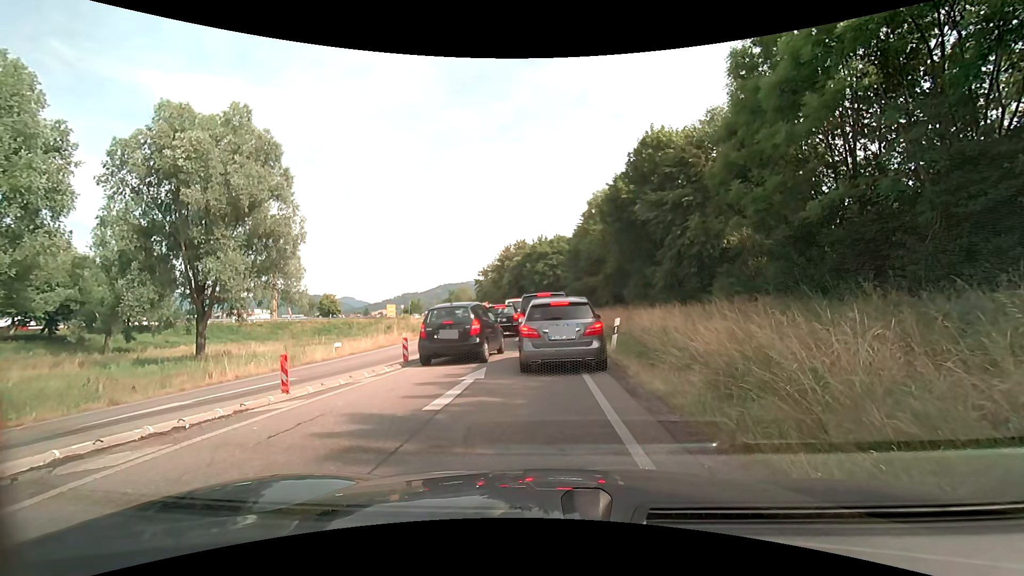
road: trunk_link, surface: asphalt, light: Day
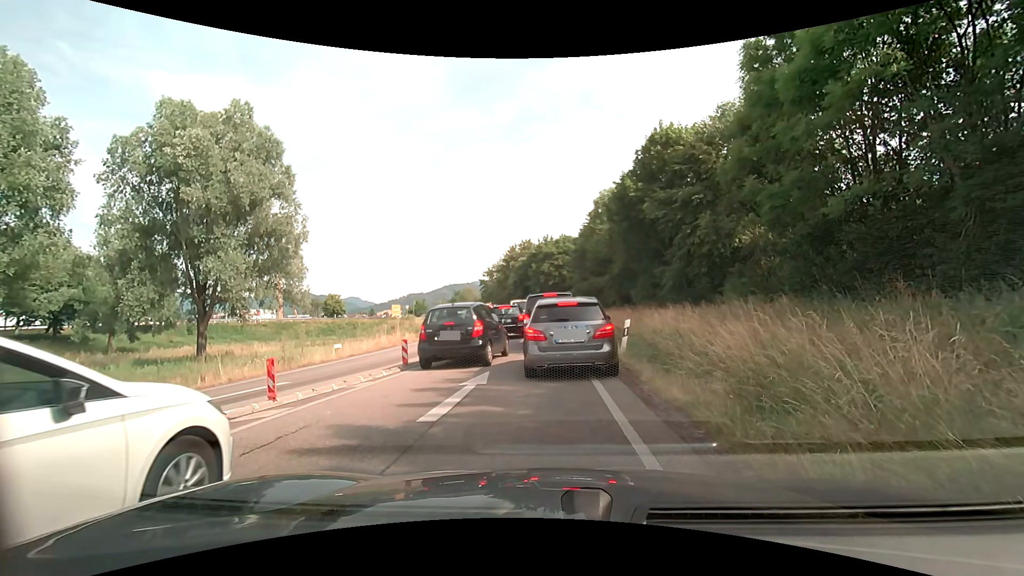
(0.0, +0.7) m; 0°
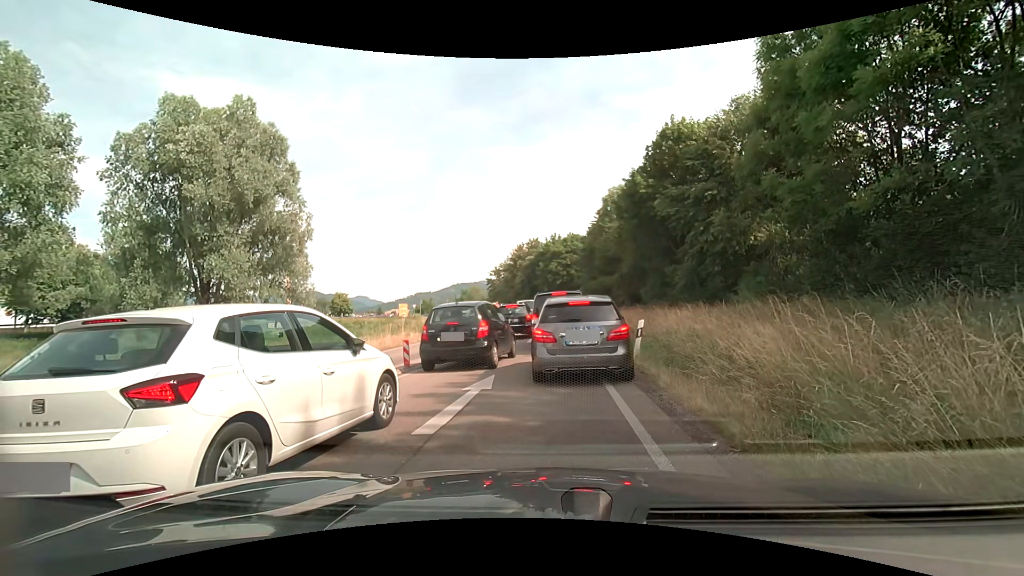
(0.0, +0.7) m; 0°
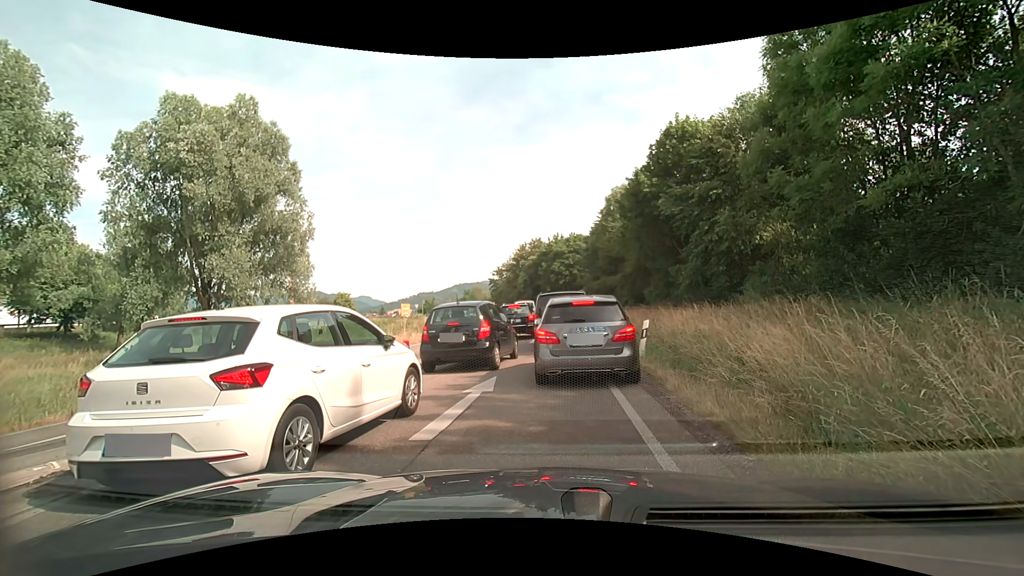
(0.0, +0.3) m; 0°
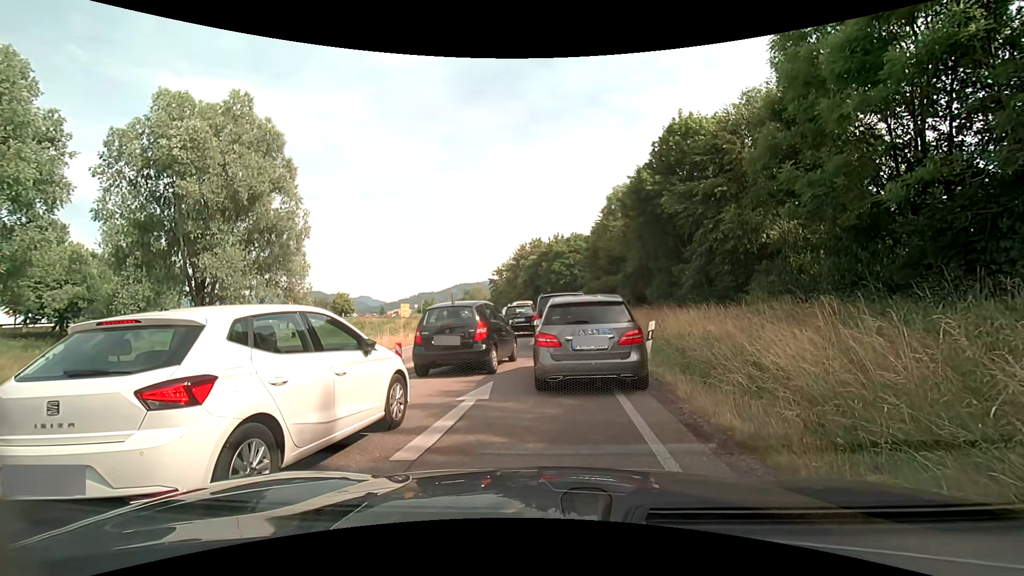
(0.0, +0.6) m; 0°
